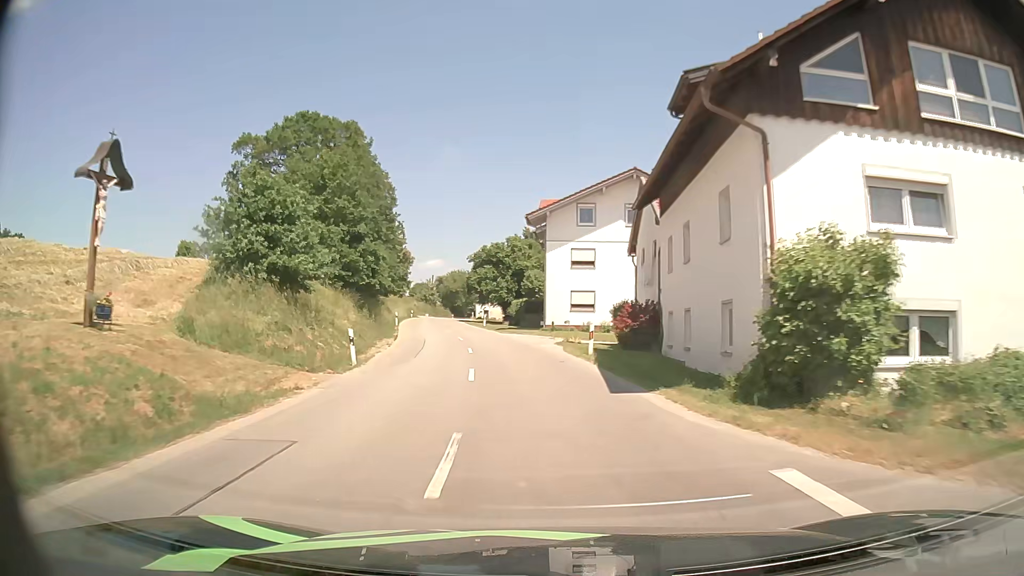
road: secondary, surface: asphalt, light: Day
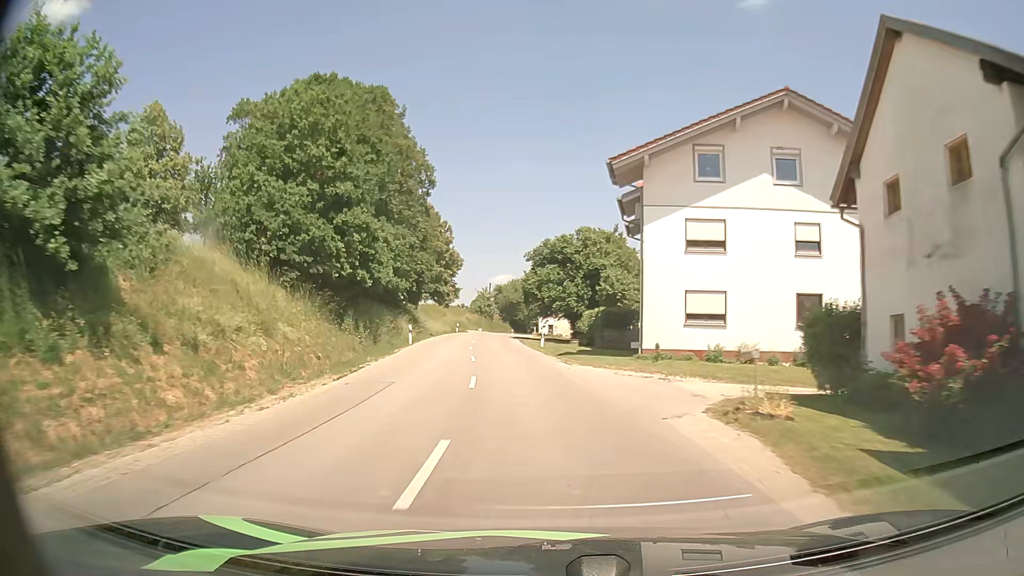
(-1.0, +18.4) m; -6°
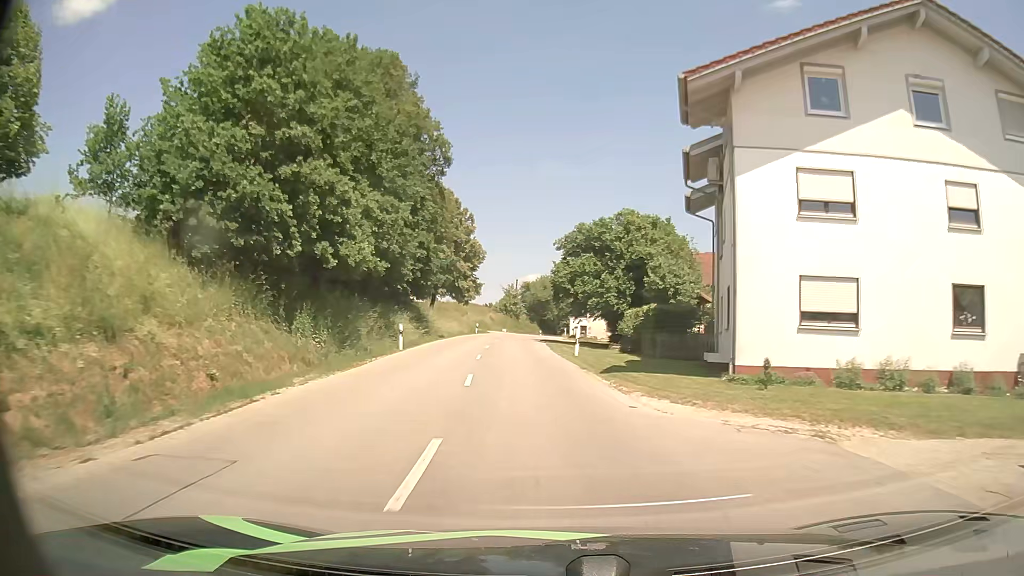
(-0.2, +9.2) m; -2°
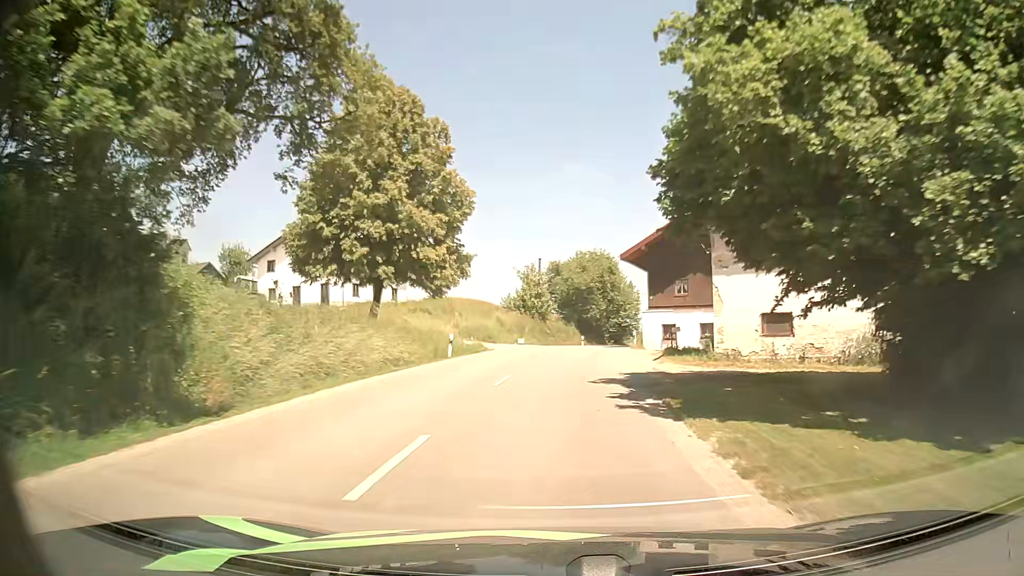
(-1.4, +36.3) m; -2°
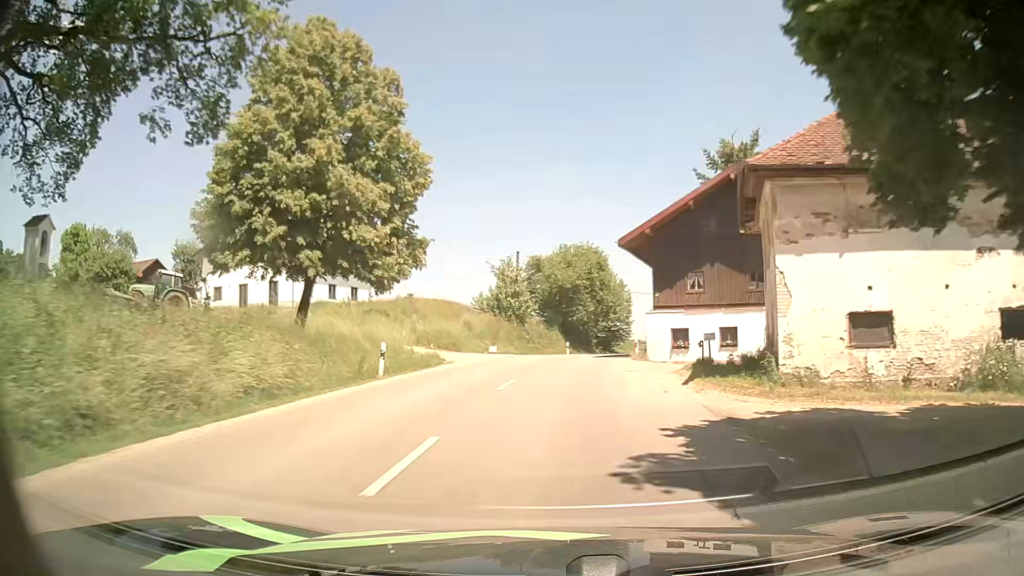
(+0.1, +8.9) m; +1°
